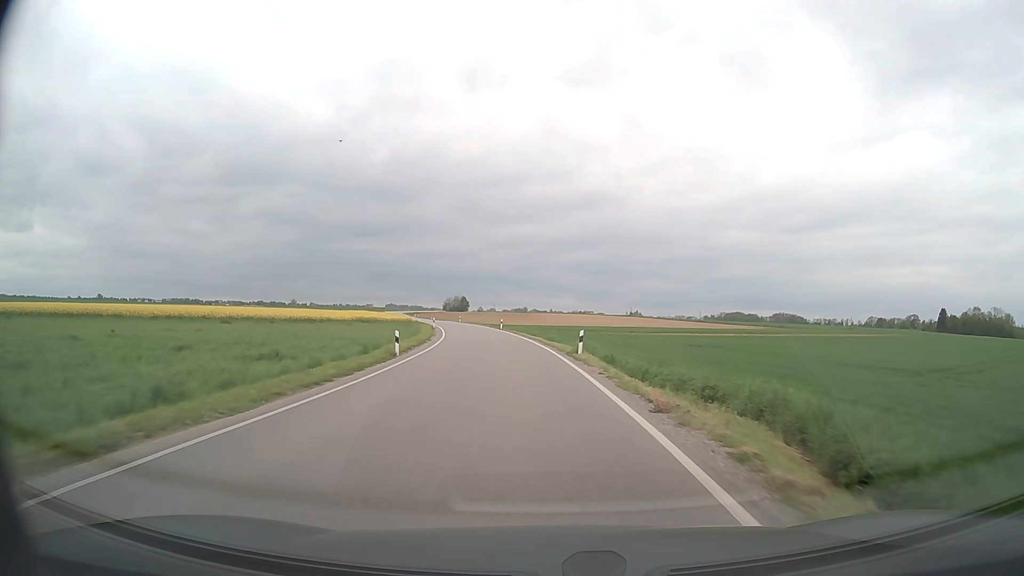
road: secondary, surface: asphalt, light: Day
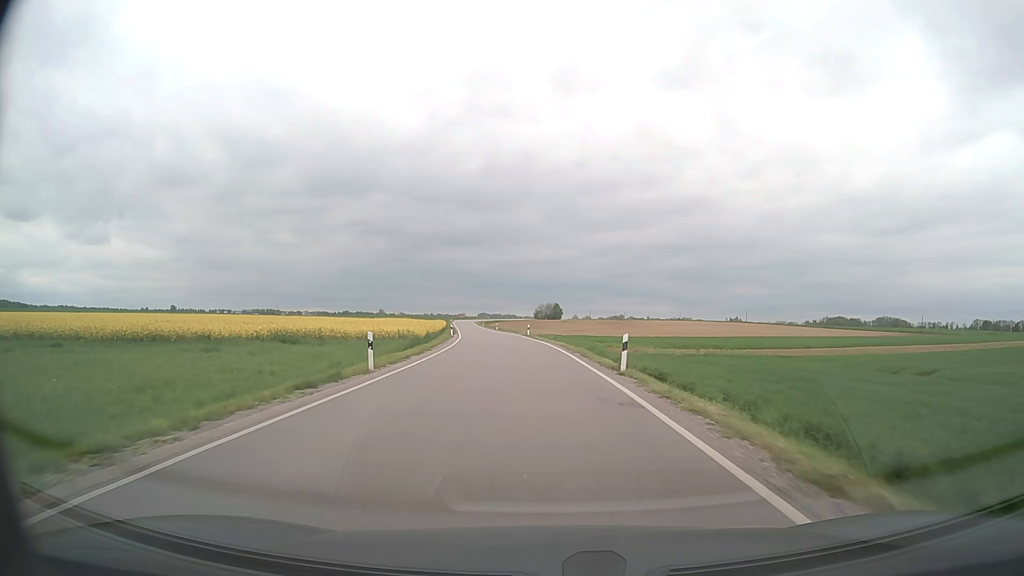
(-3.9, +50.1) m; -8°
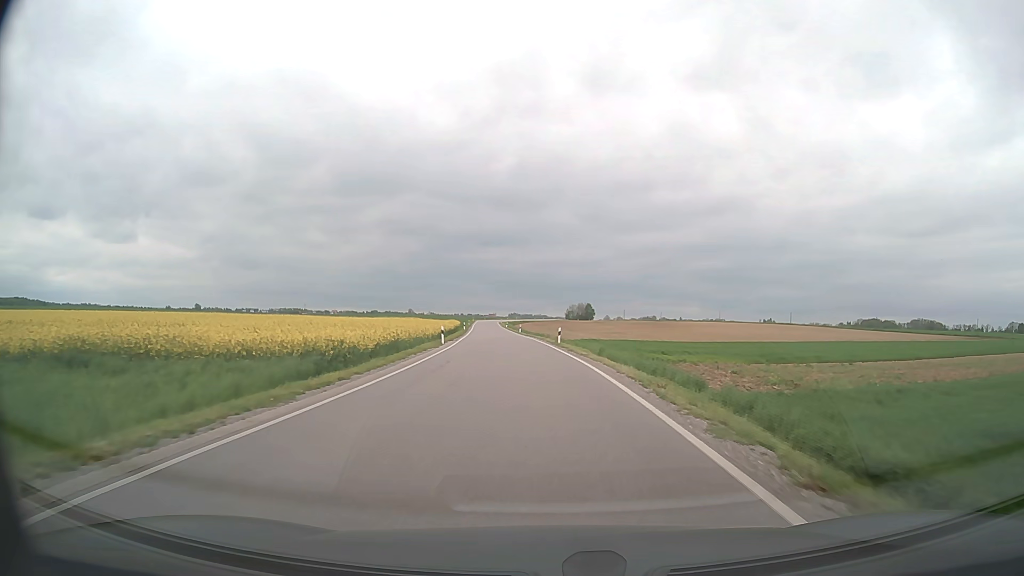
(-0.5, +20.4) m; -3°
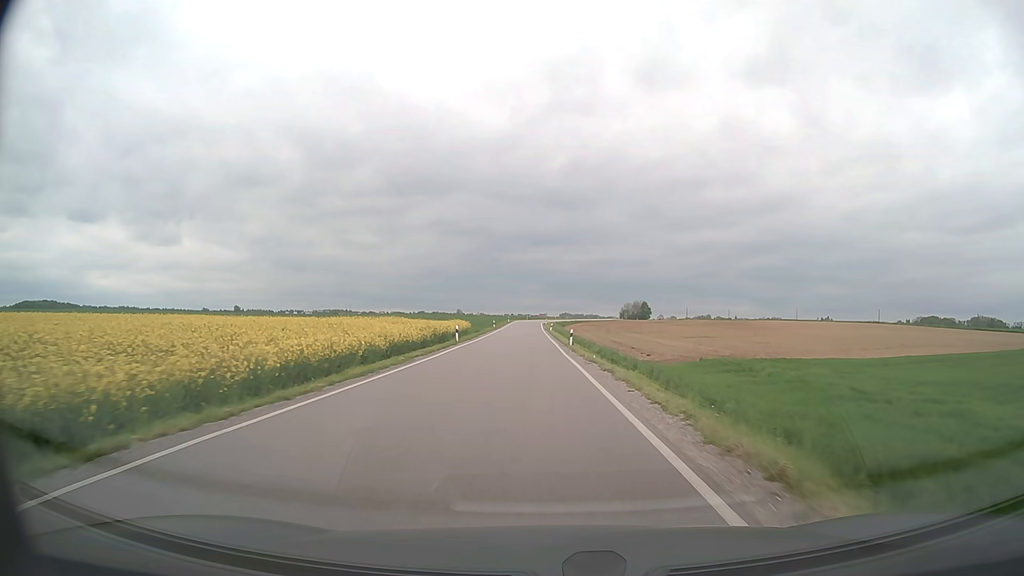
(-1.5, +41.8) m; -4°
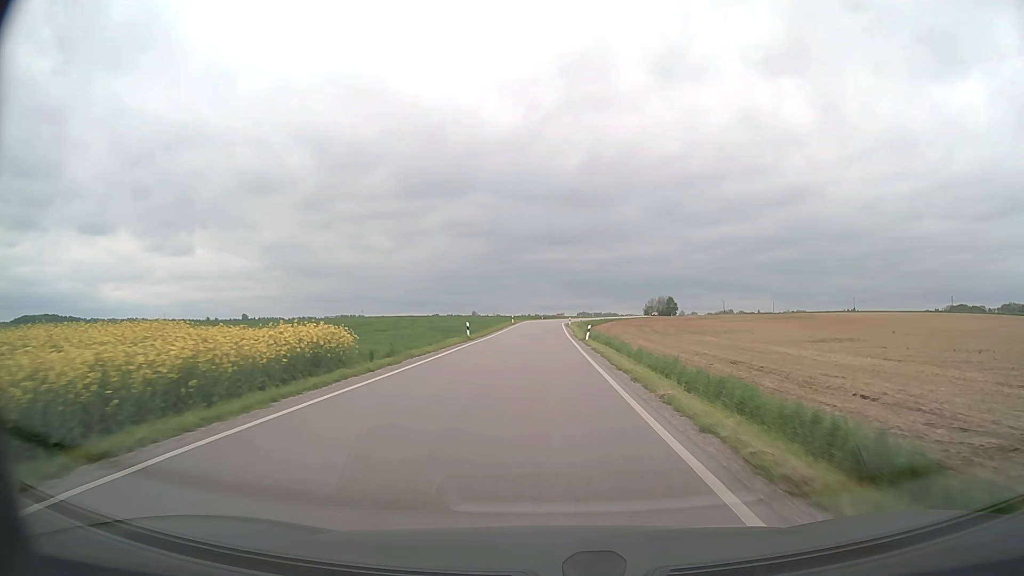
(-0.8, +43.1) m; -2°
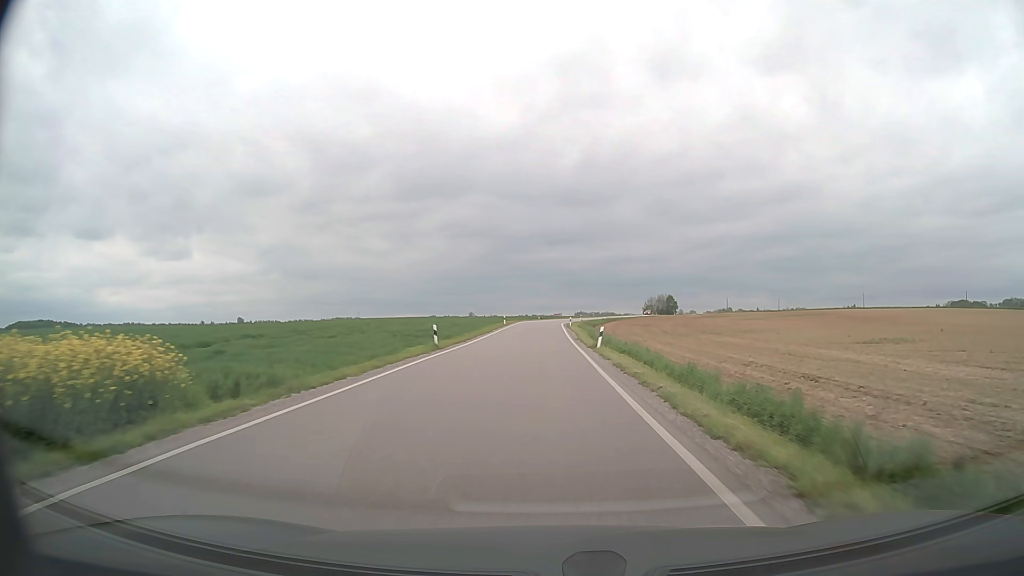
(0.0, +10.6) m; 0°
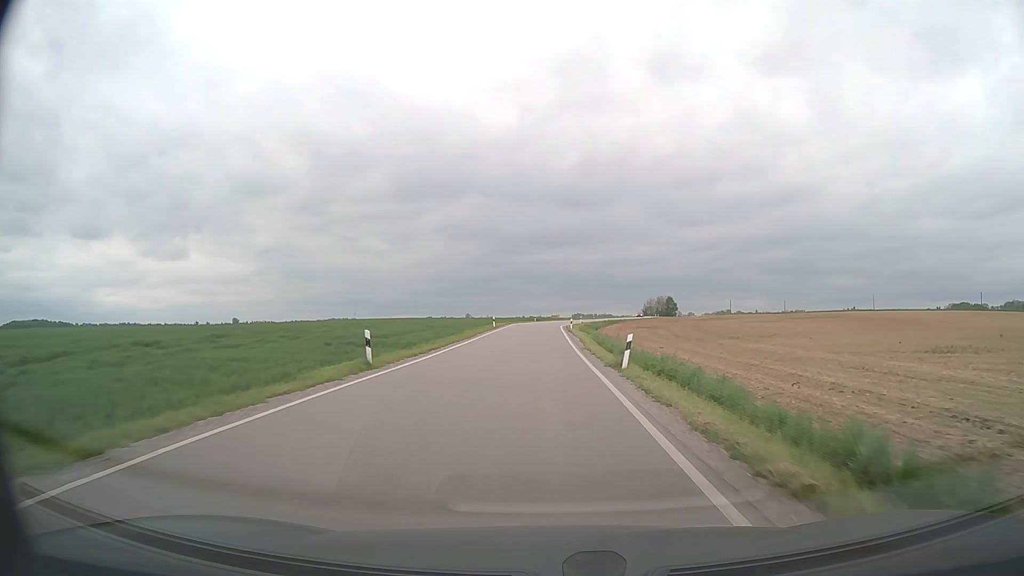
(0.0, +10.5) m; 0°
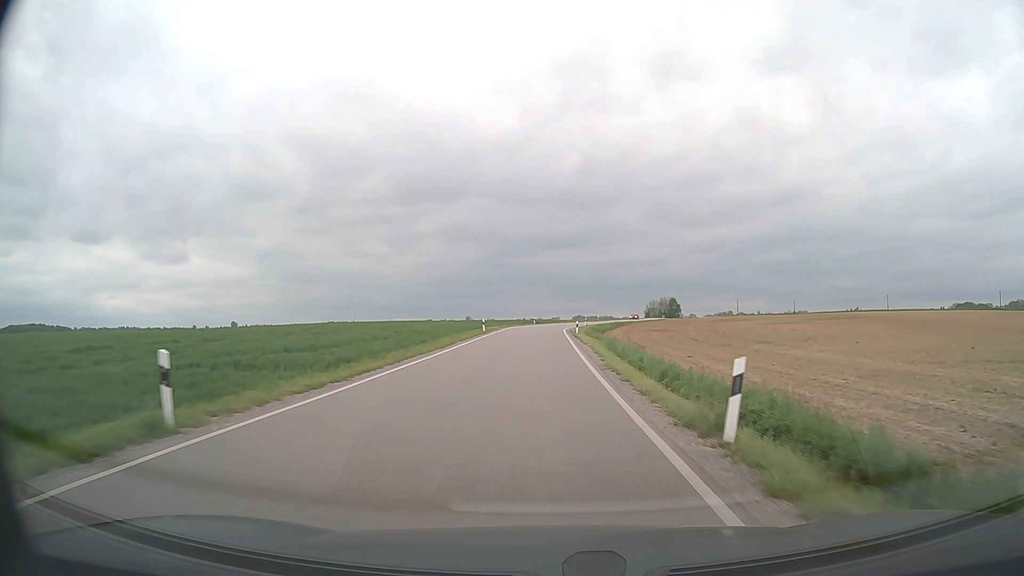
(0.0, +10.3) m; 0°
(0, +10) (0, +20) (0, +30) (0, +40) (0, +50) (0, +60) (+1, +70) (+2, +80) (+3, +90) (+4, +100) m
